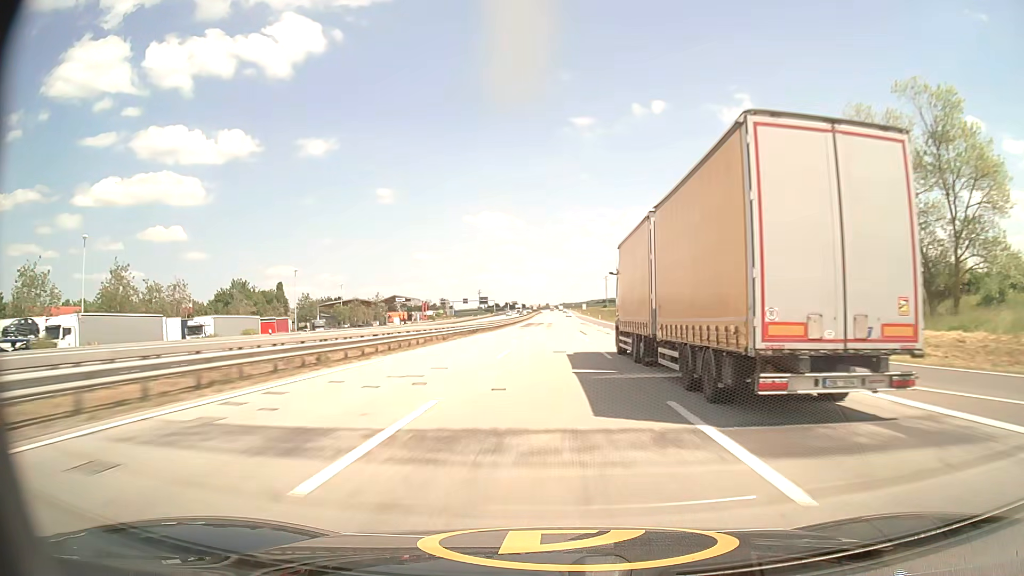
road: motorway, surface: asphalt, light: Day
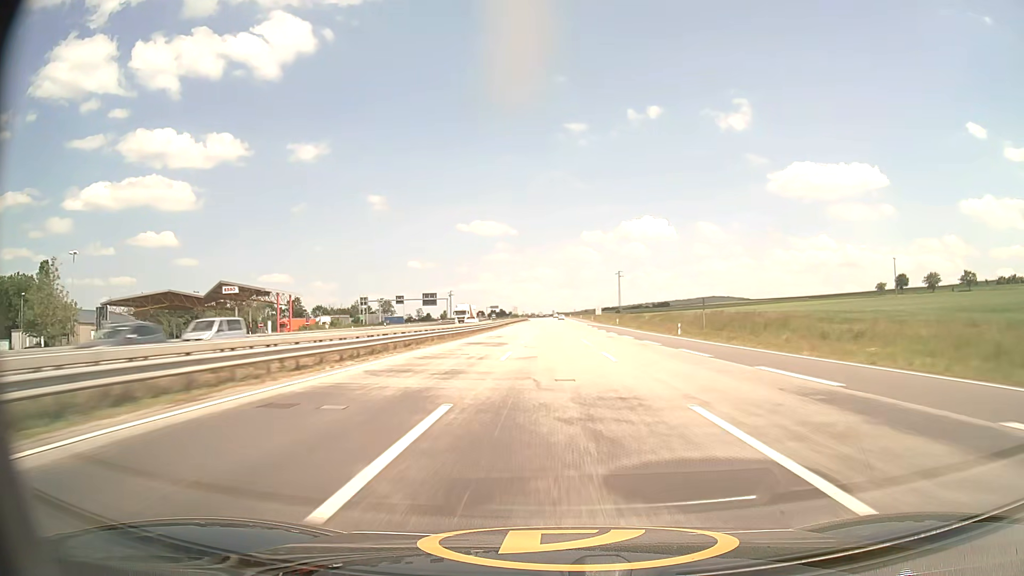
(+0.1, +108.2) m; 0°
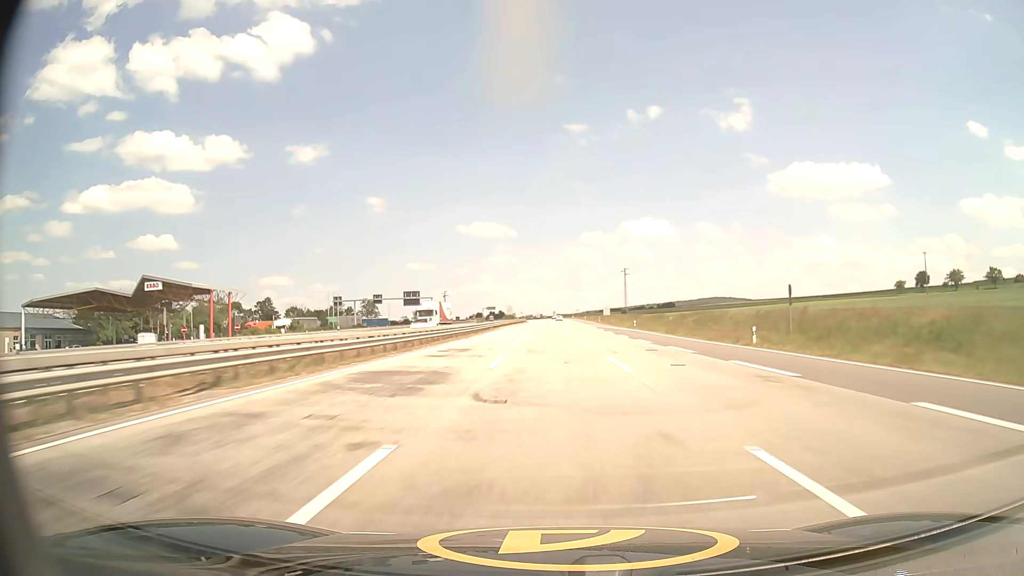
(0.0, +21.5) m; 0°
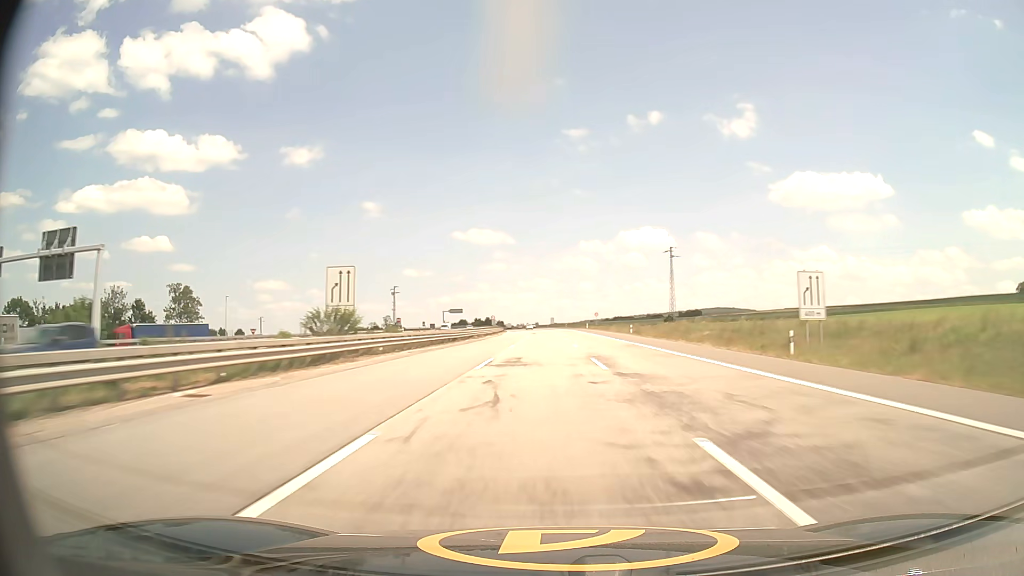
(-0.2, +107.2) m; 0°
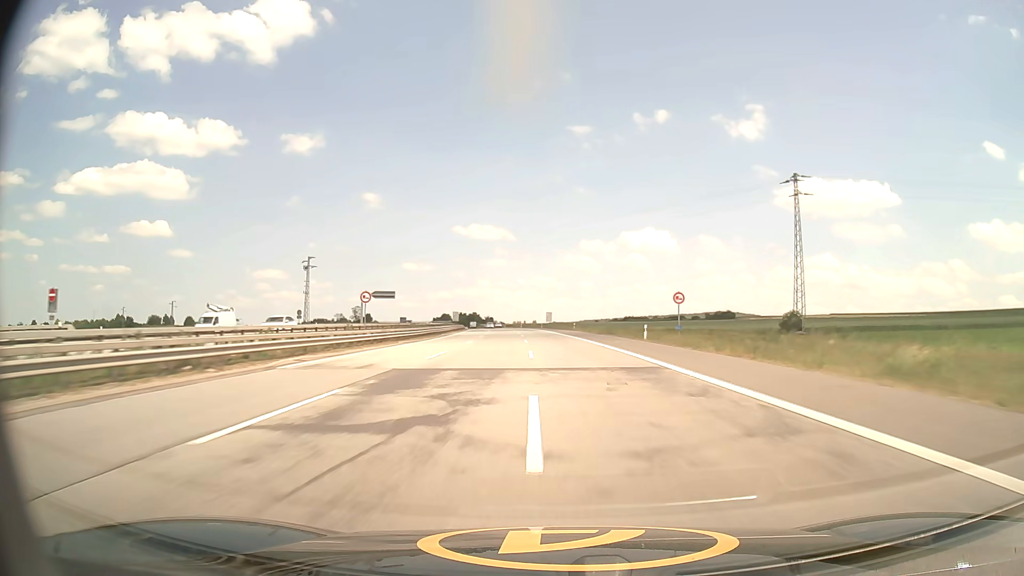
(+0.6, +85.4) m; 0°
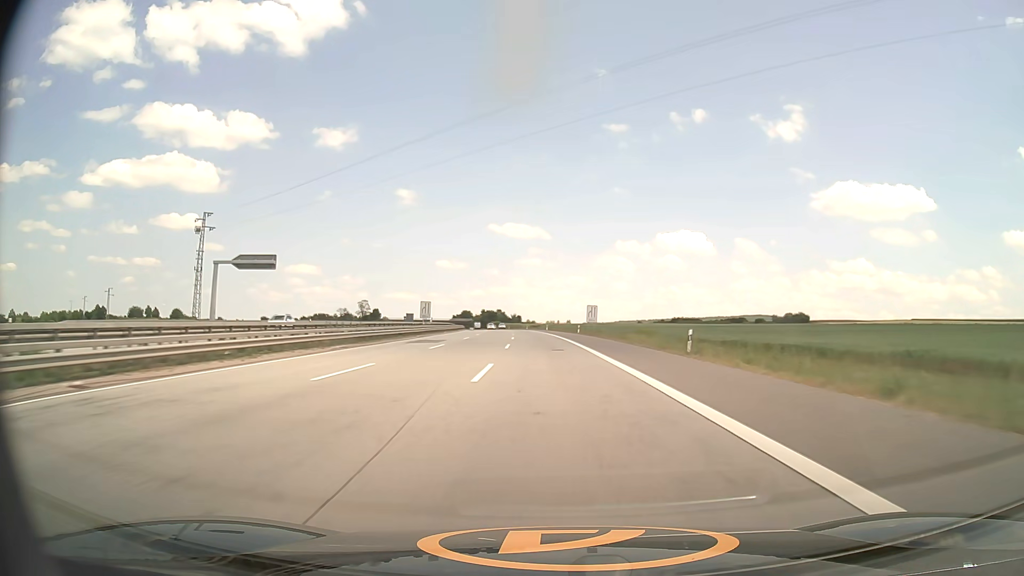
(-1.3, +63.1) m; -3°
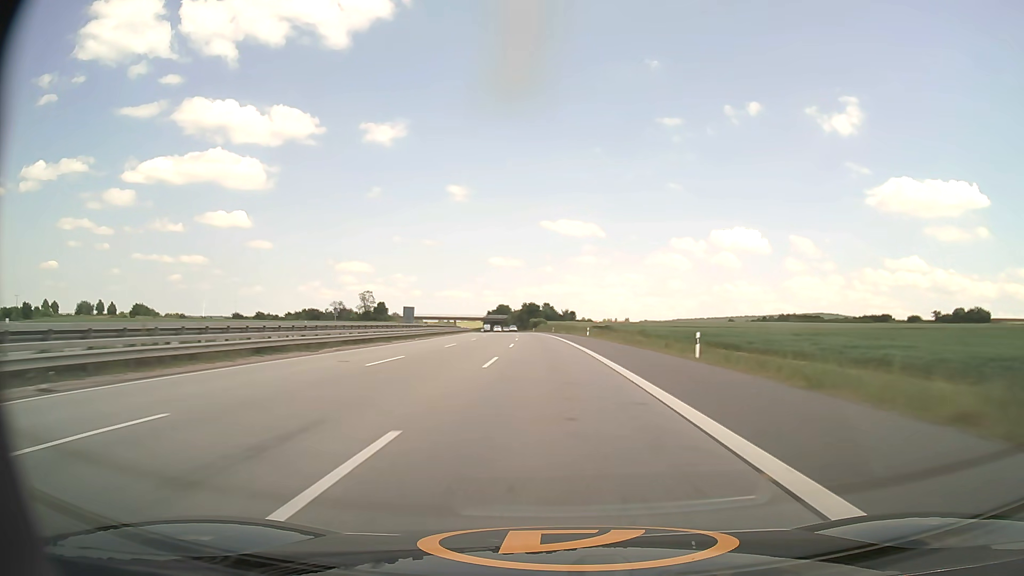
(-4.6, +102.7) m; -5°
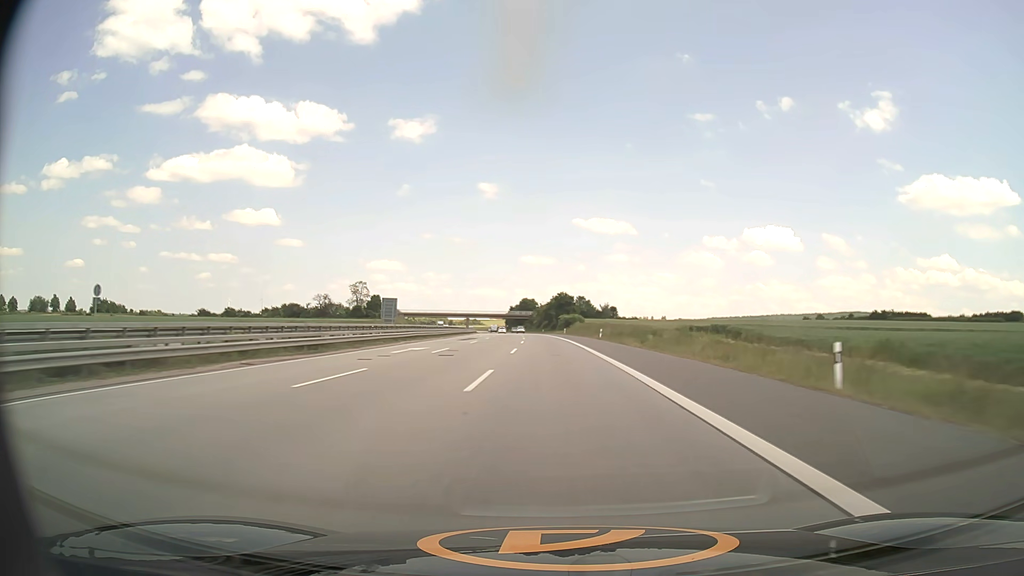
(-1.5, +60.8) m; -3°
(0, +10) (0, +20) (0, +30) (-1, +40) (-1, +50) (-1, +60) (-2, +70) (-2, +80) (-3, +90) (-3, +100) m
